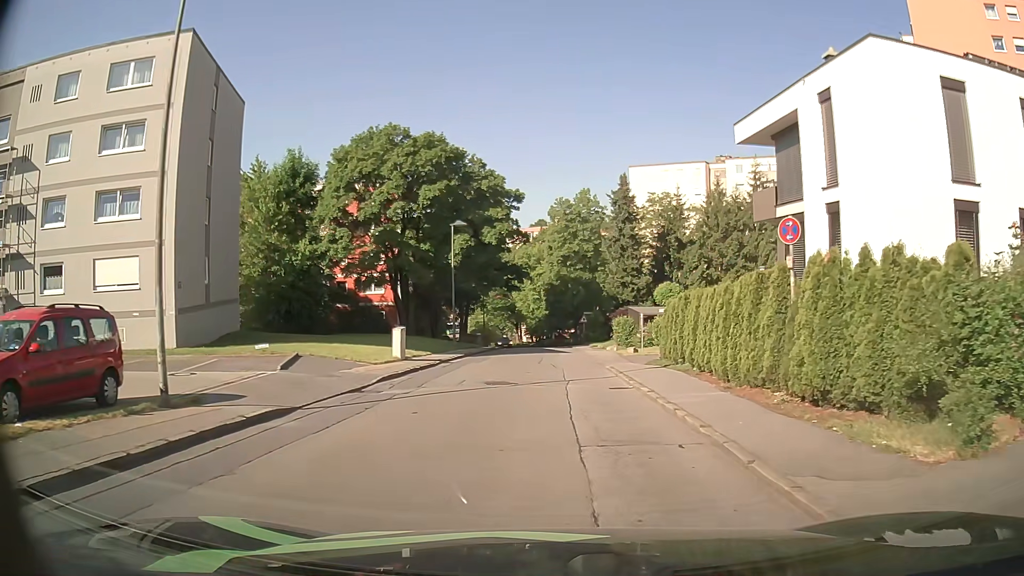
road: residential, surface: asphalt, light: Day
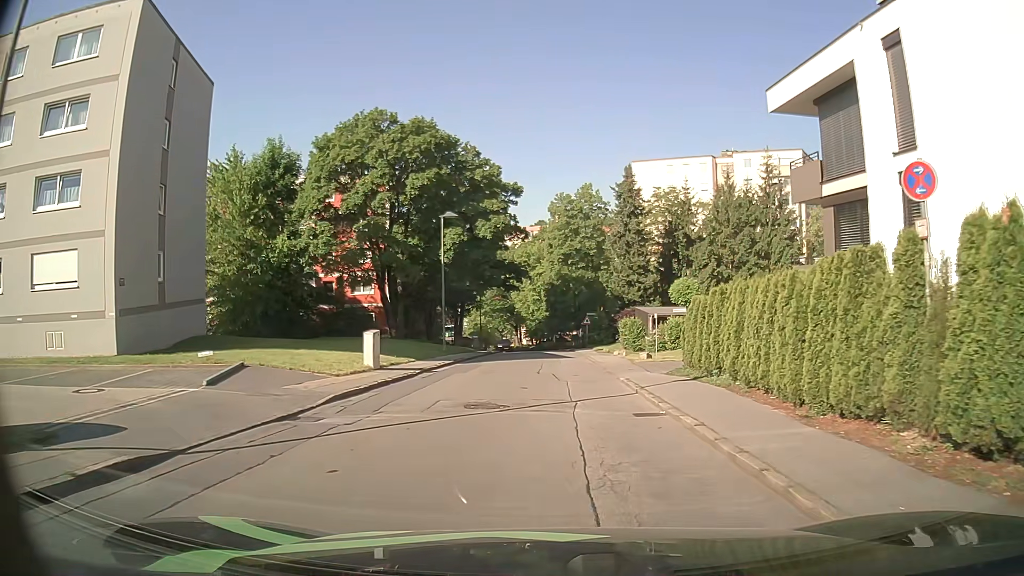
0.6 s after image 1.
(0.0, +4.1) m; 0°
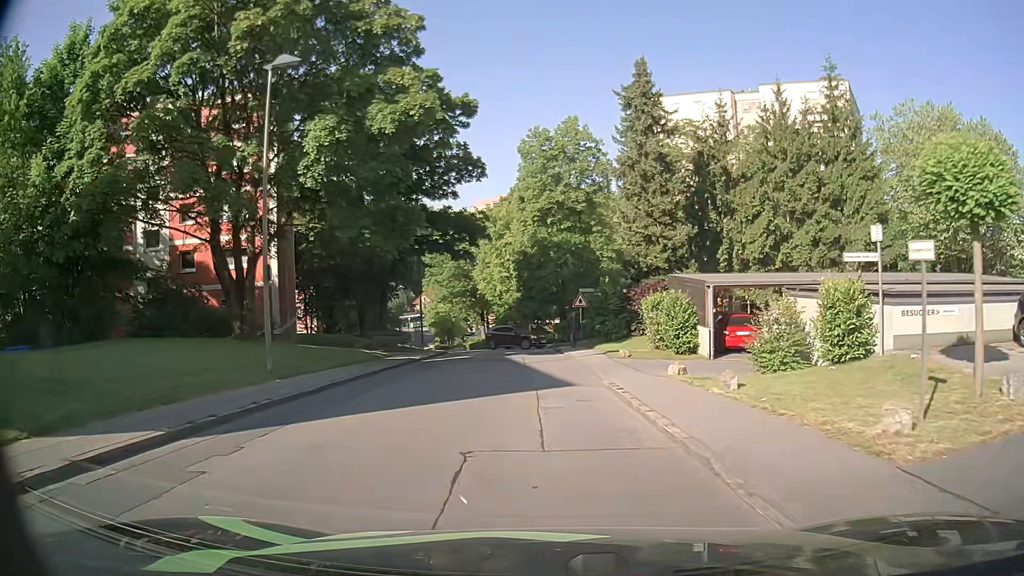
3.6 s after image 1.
(+0.2, +21.9) m; +2°
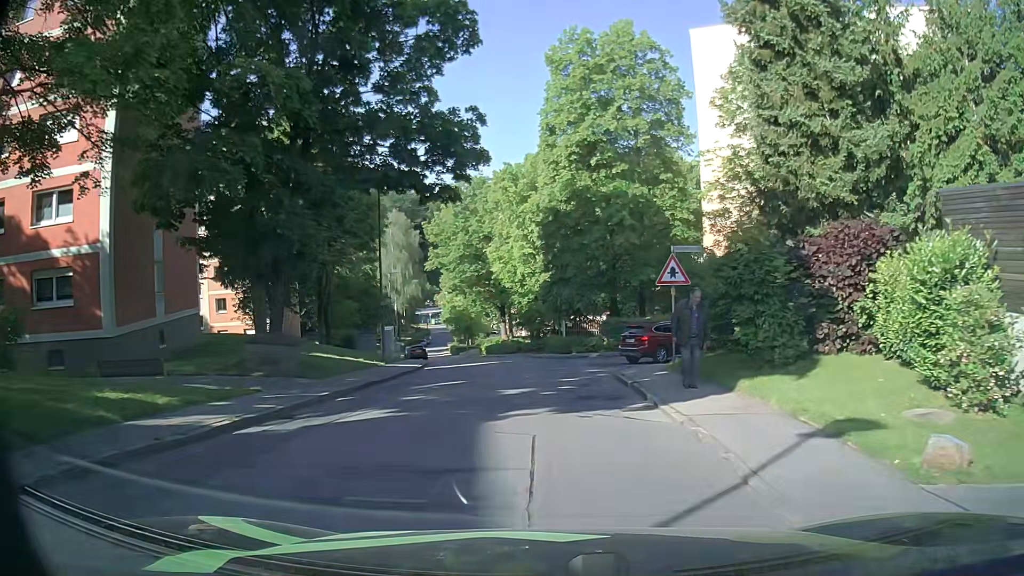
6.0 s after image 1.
(-0.5, +19.3) m; -3°
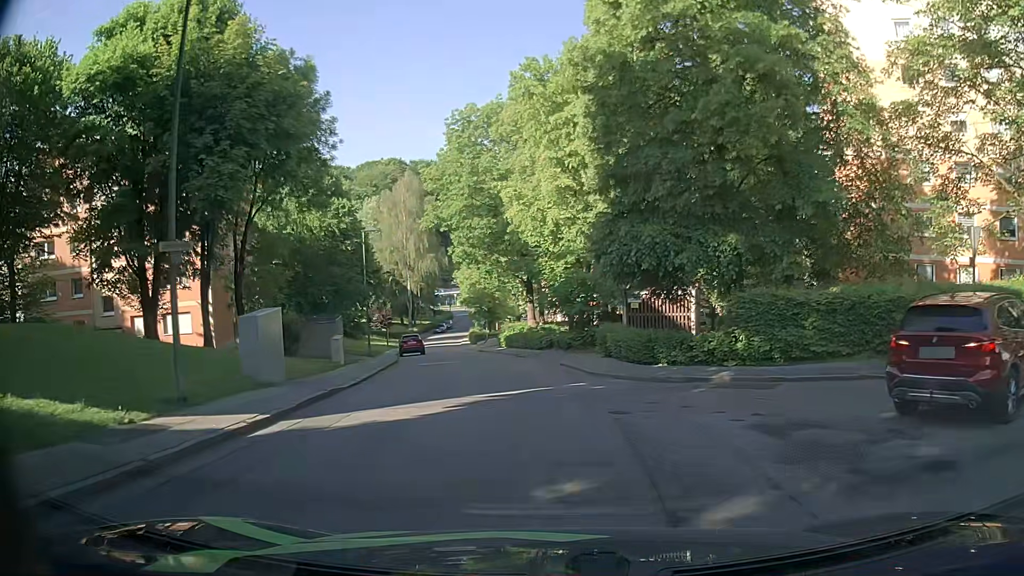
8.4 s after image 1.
(-0.8, +18.6) m; -4°
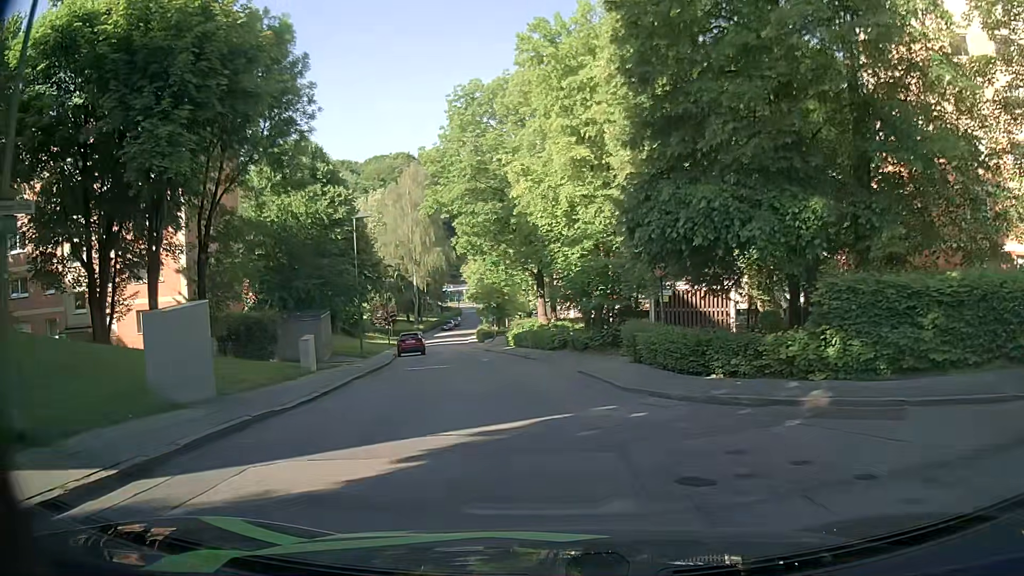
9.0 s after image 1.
(0.0, +4.3) m; -1°
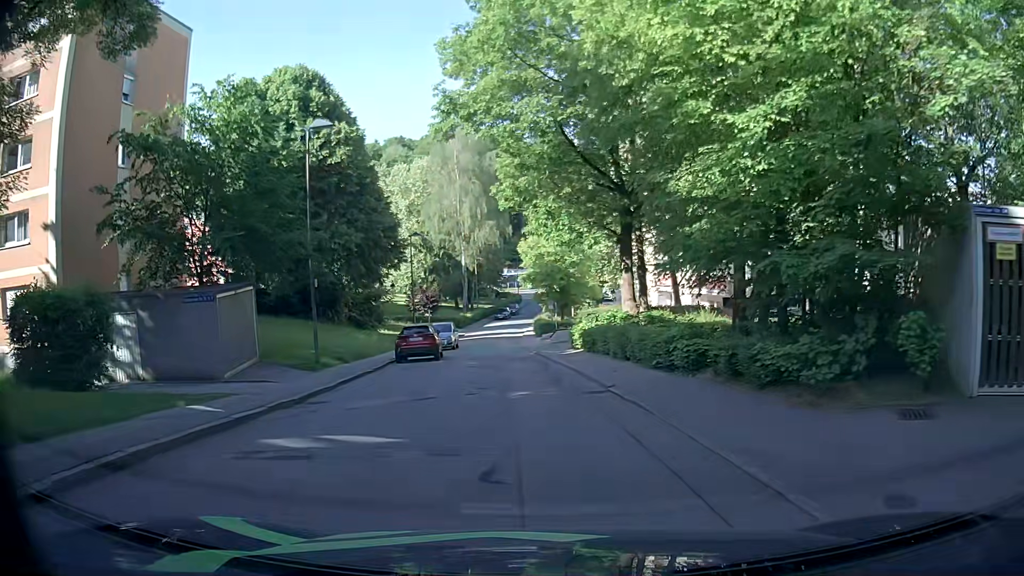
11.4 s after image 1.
(-0.7, +16.2) m; -6°
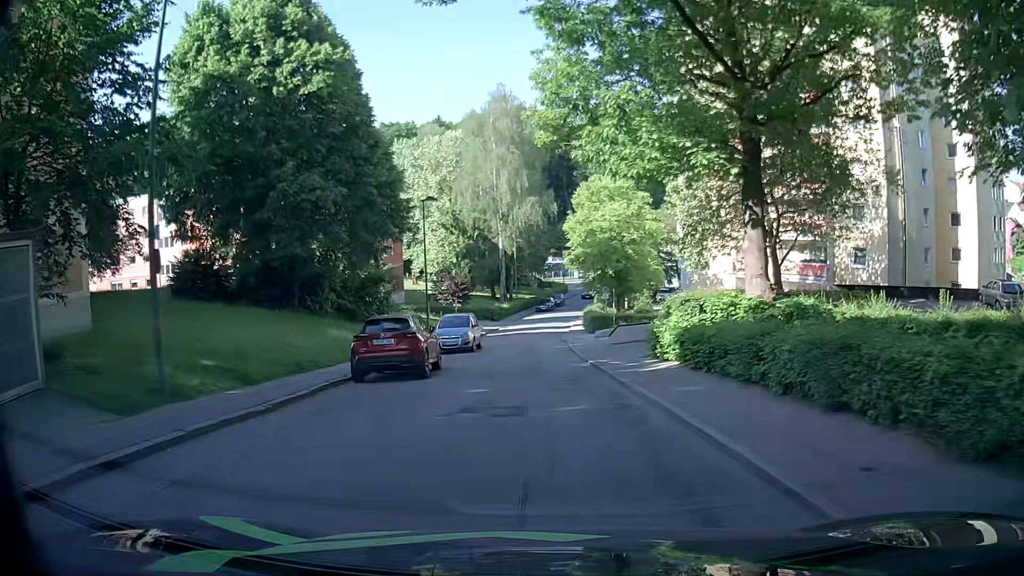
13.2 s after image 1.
(-0.3, +11.7) m; -4°
(0, +10) (0, +20) (0, +30) (0, +40) (0, +50) (+1, +60) (+2, +70) (+4, +80) (+6, +89) (+8, +99) m
